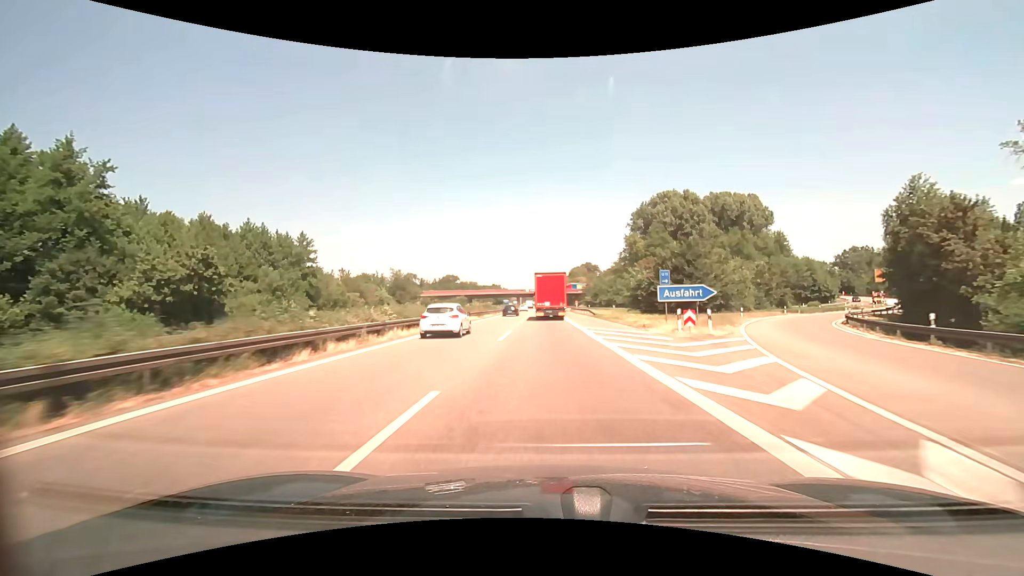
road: motorway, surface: asphalt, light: Day
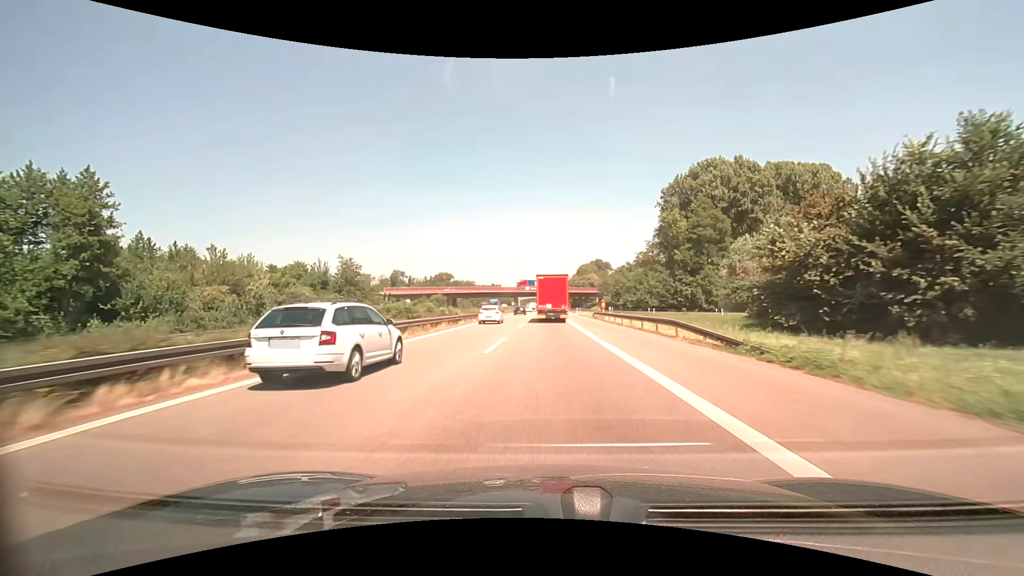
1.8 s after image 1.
(-0.1, +40.3) m; 0°
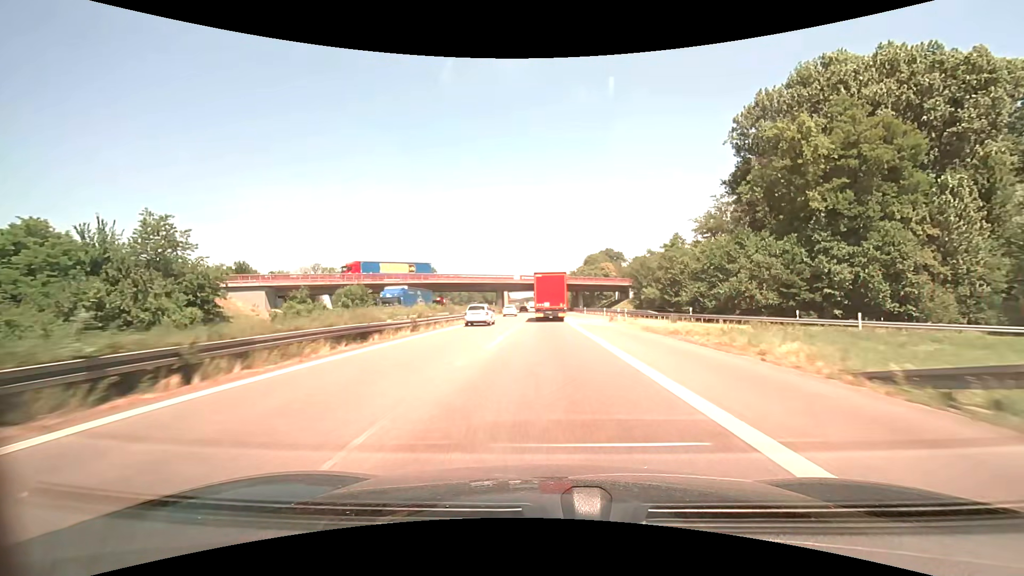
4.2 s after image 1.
(0.0, +53.3) m; 0°
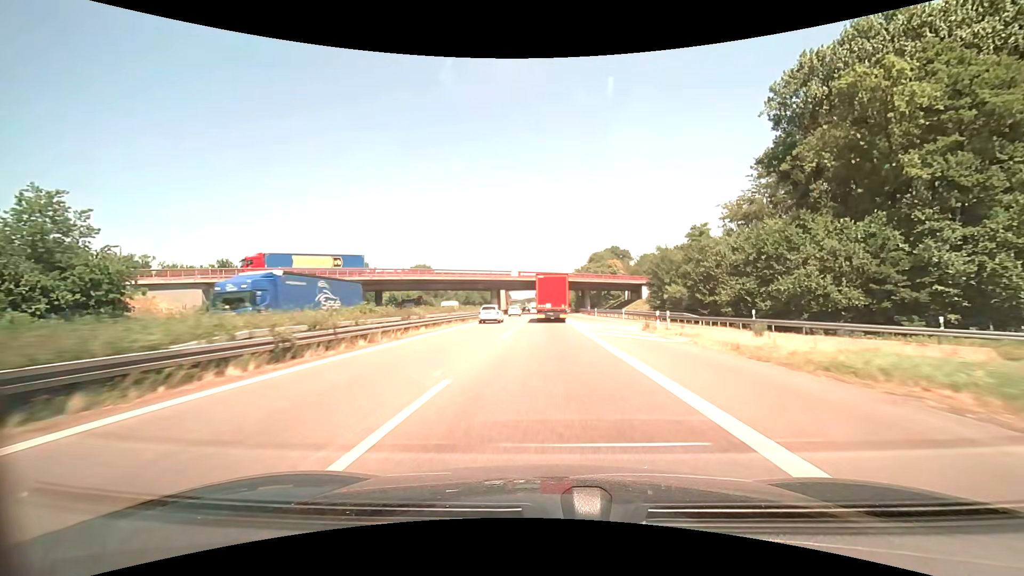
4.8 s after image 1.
(0.0, +13.1) m; 0°
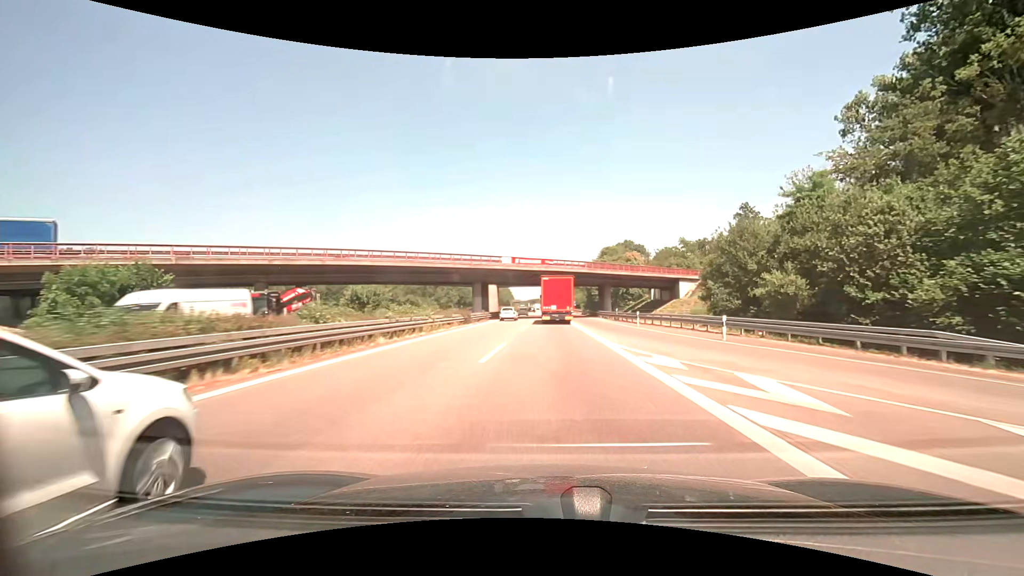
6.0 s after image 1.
(-0.1, +26.1) m; 0°
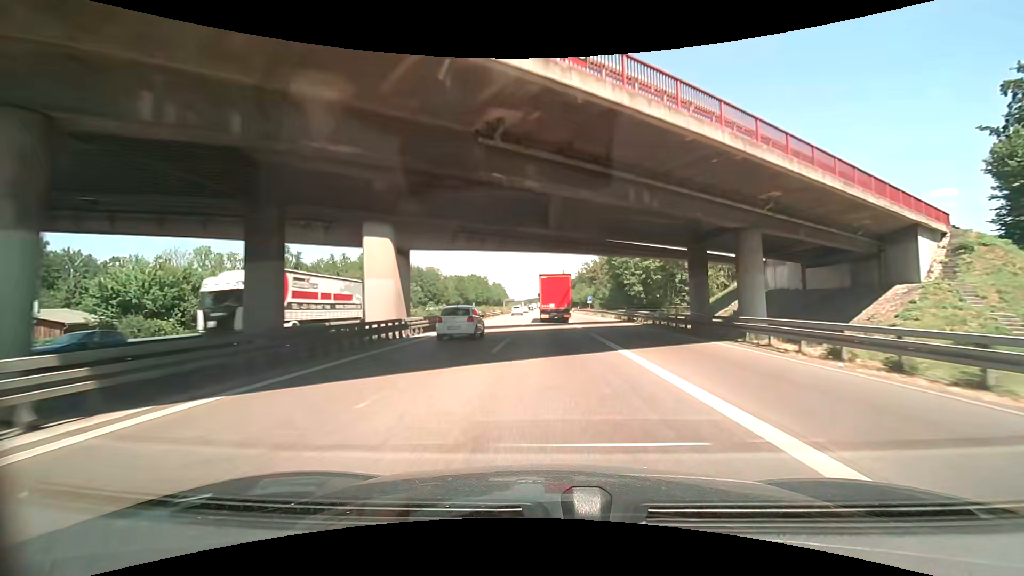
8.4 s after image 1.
(0.0, +51.9) m; 0°
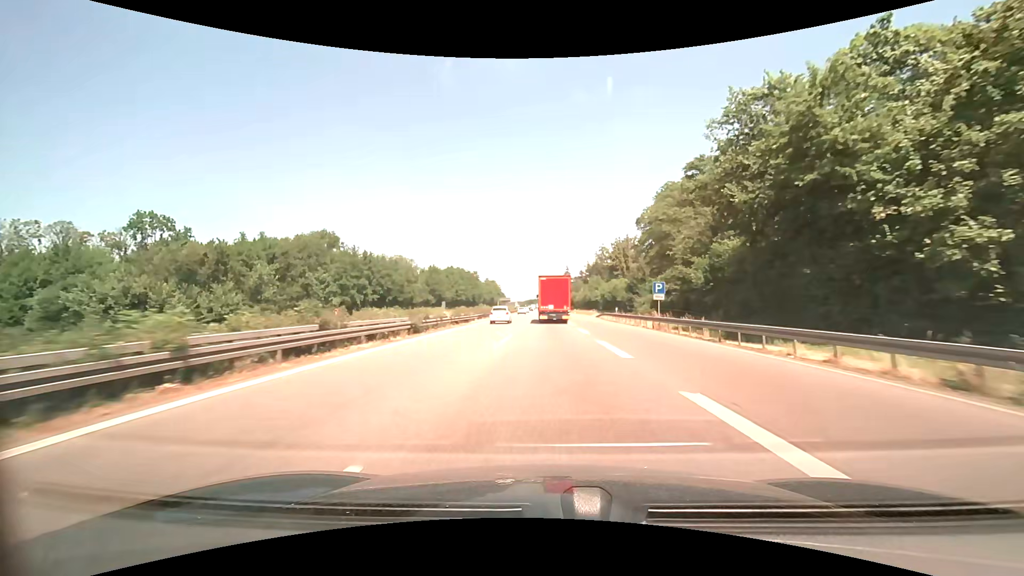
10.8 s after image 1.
(+0.4, +52.5) m; 0°
(0, +10) (0, +20) (0, +30) (0, +40) (0, +50) (0, +60) (0, +70) (0, +80) (0, +90) (-1, +100) m
